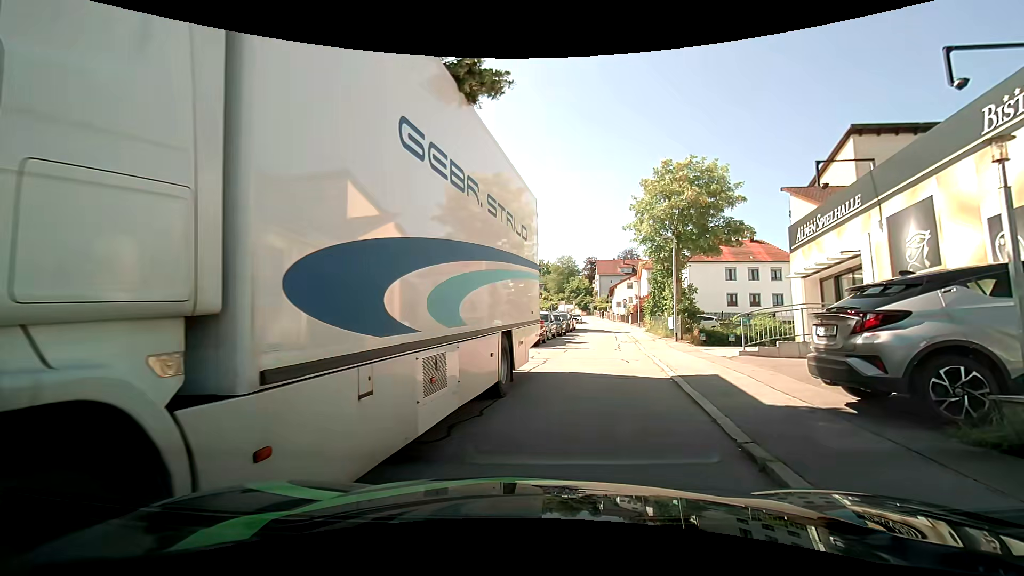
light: Day
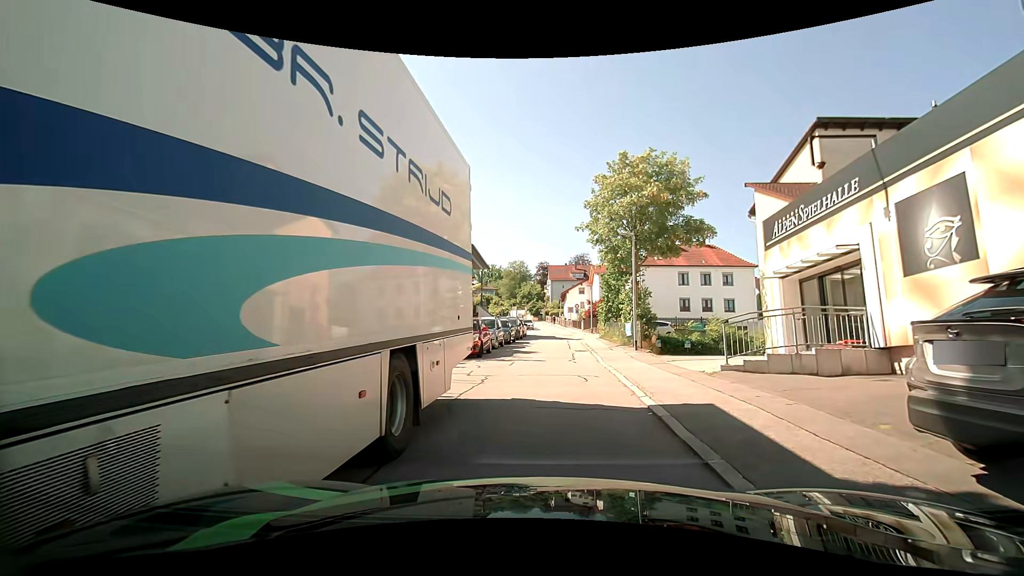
(+0.2, +3.1) m; +6°
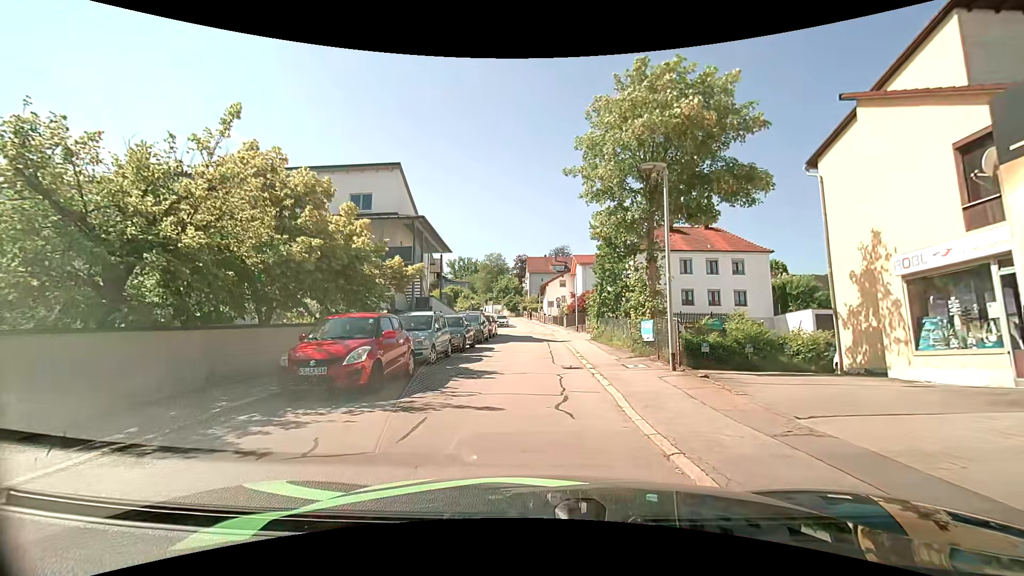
(+0.3, +9.5) m; 0°
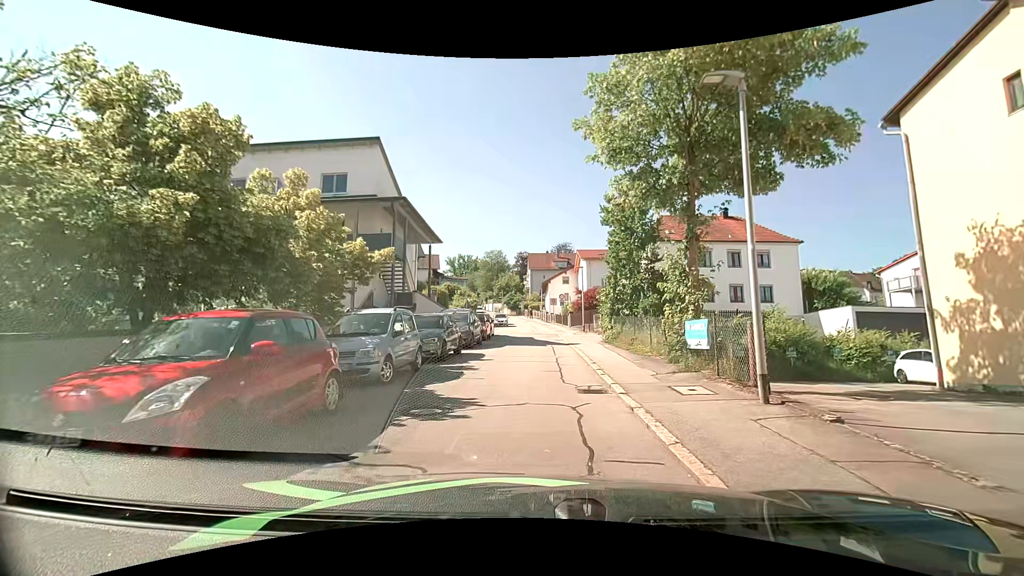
(+0.1, +4.6) m; +1°
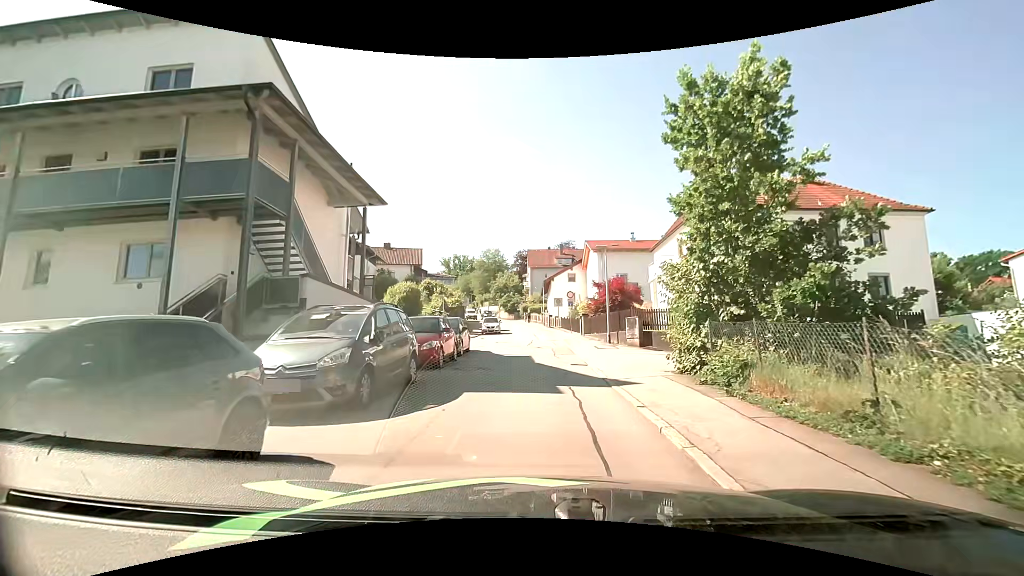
(0.0, +12.9) m; +1°
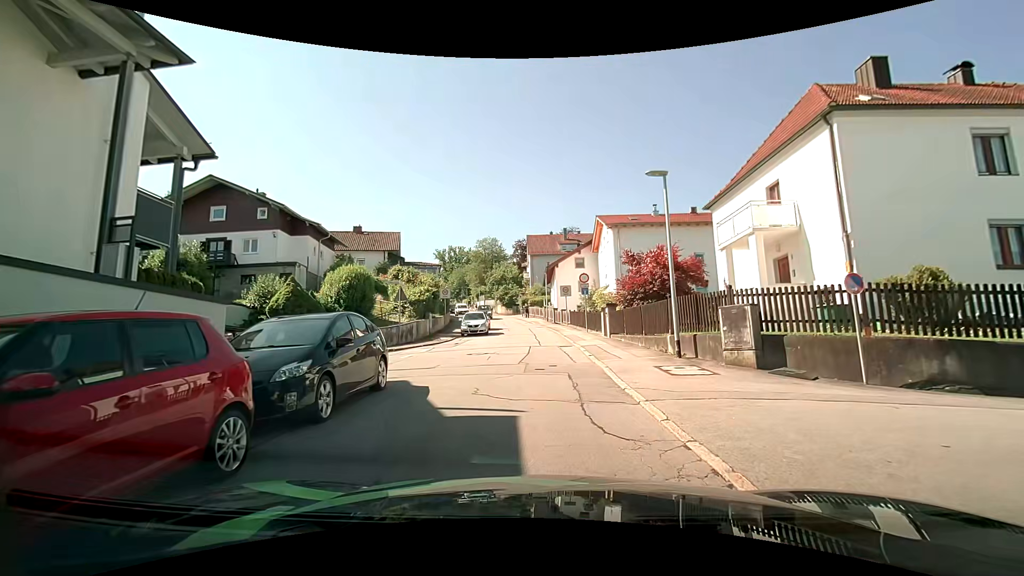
(-0.1, +12.0) m; -2°
(0, +10) (-3, +19) (-12, +19) (-22, +19) (-32, +19) (-42, +20) (-52, +21) (-62, +22) (-72, +23) (-82, +23) m
